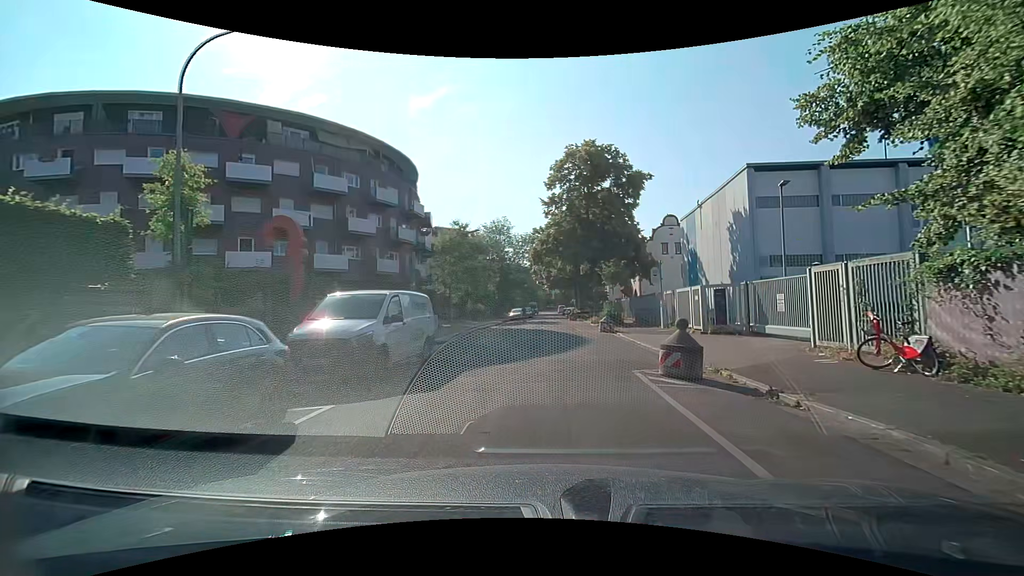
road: residential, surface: asphalt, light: Day
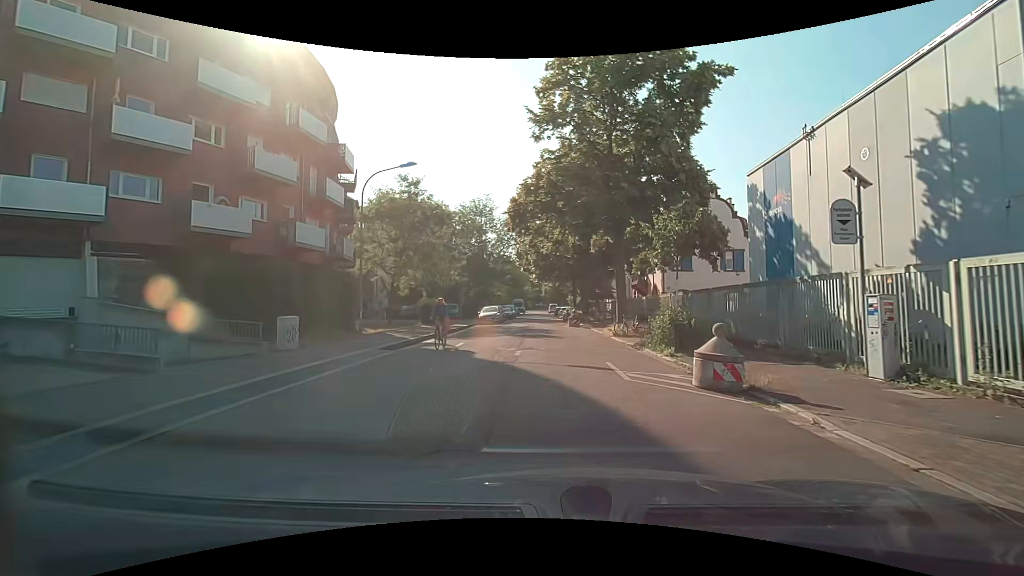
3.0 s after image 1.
(+0.1, +19.2) m; +1°
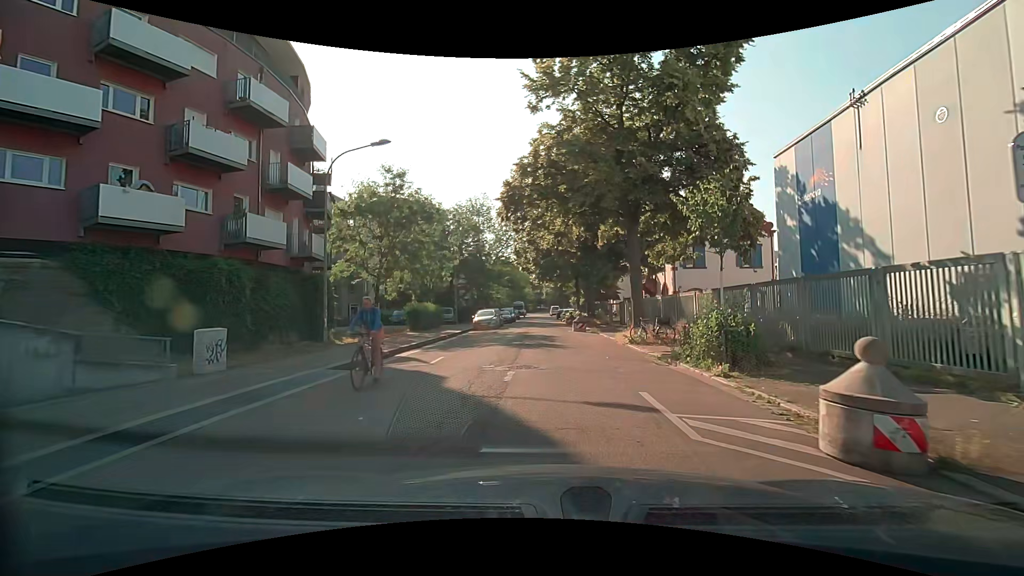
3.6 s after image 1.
(0.0, +4.0) m; 0°
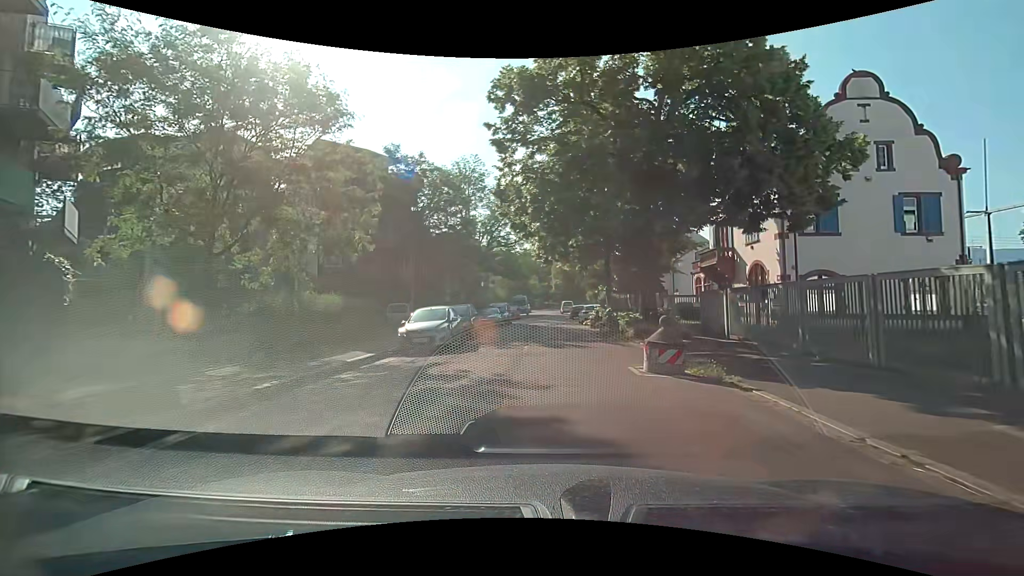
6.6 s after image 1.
(0.0, +19.8) m; -1°
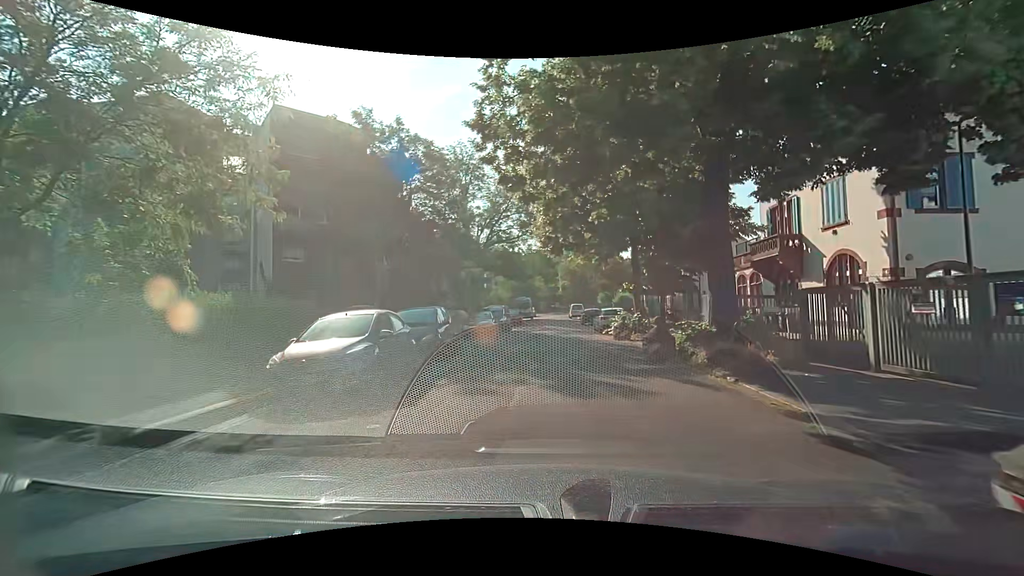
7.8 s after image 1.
(-0.1, +7.9) m; 0°
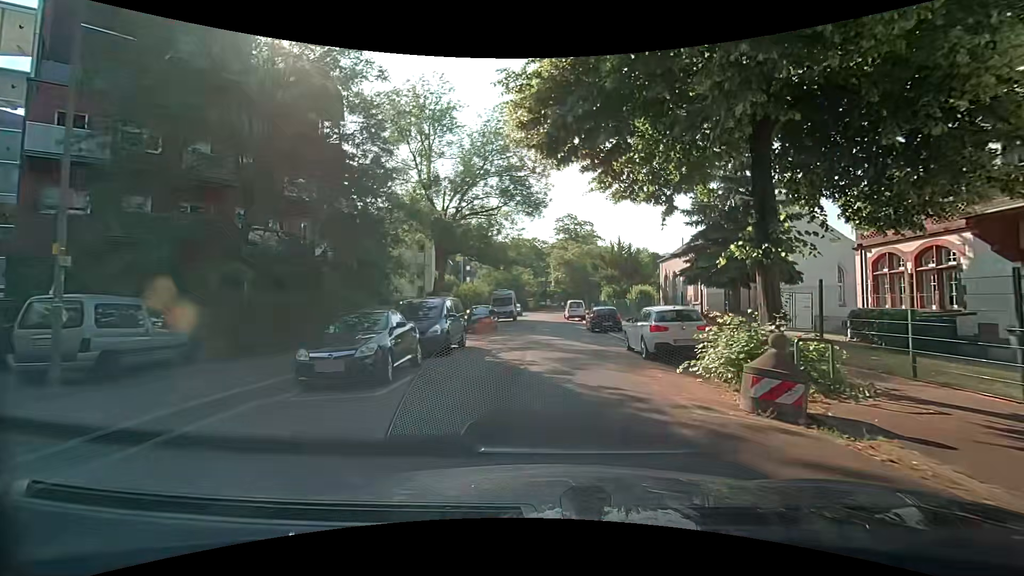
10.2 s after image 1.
(-0.1, +15.6) m; +1°
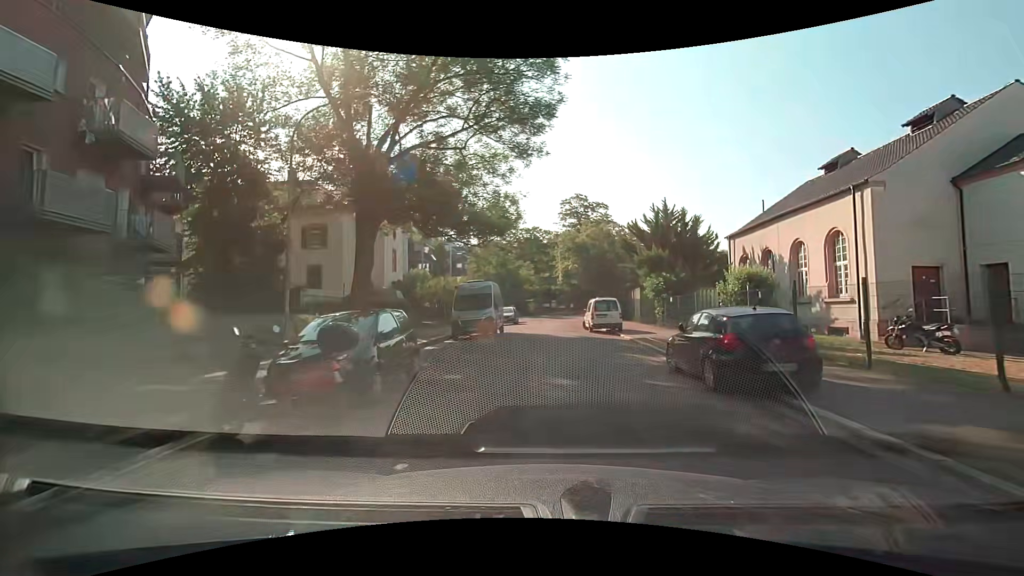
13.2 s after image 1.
(0.0, +19.3) m; -1°
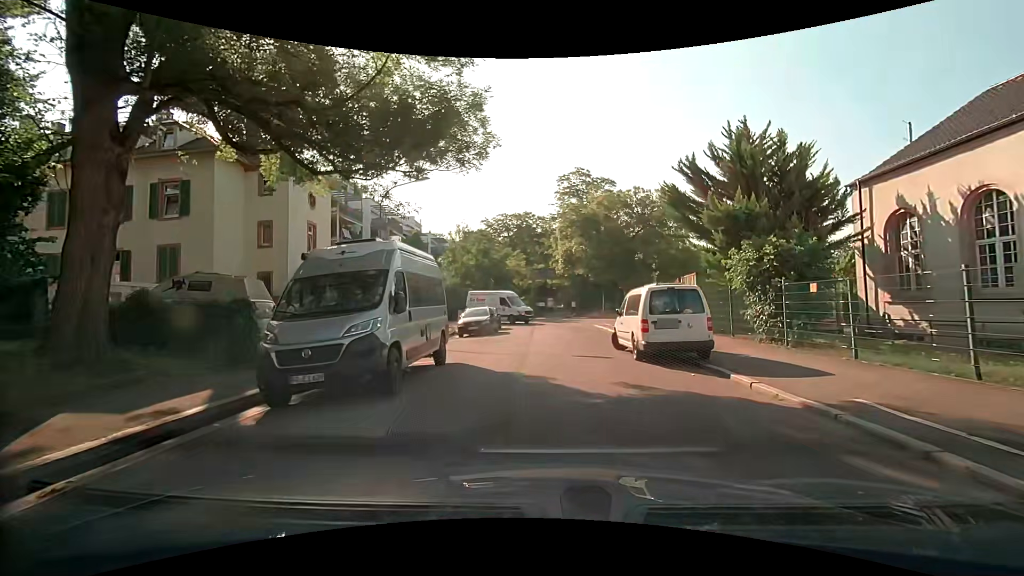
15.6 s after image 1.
(+0.3, +14.7) m; +1°
